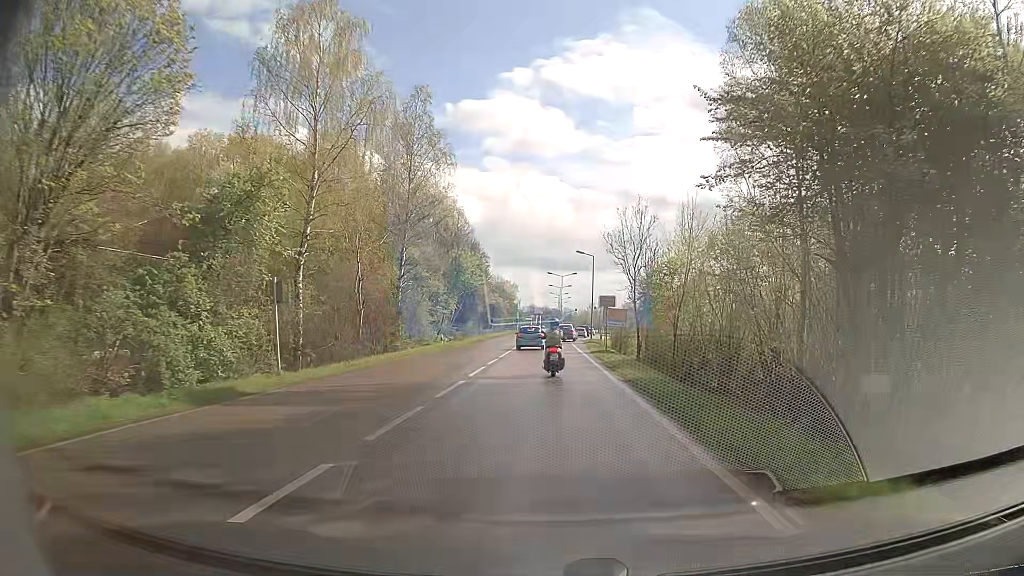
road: secondary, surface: asphalt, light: Day
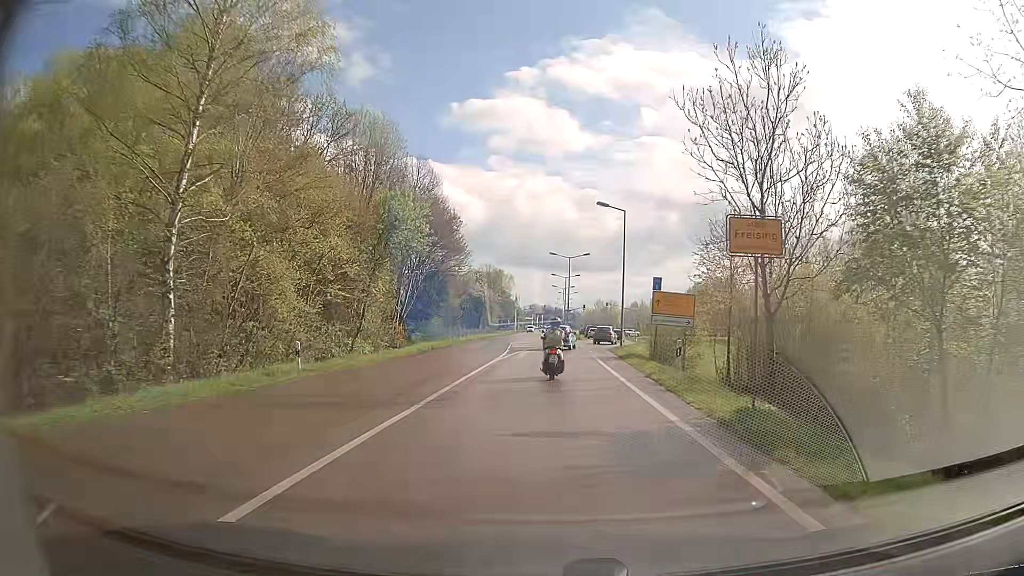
(0.0, +27.5) m; 0°
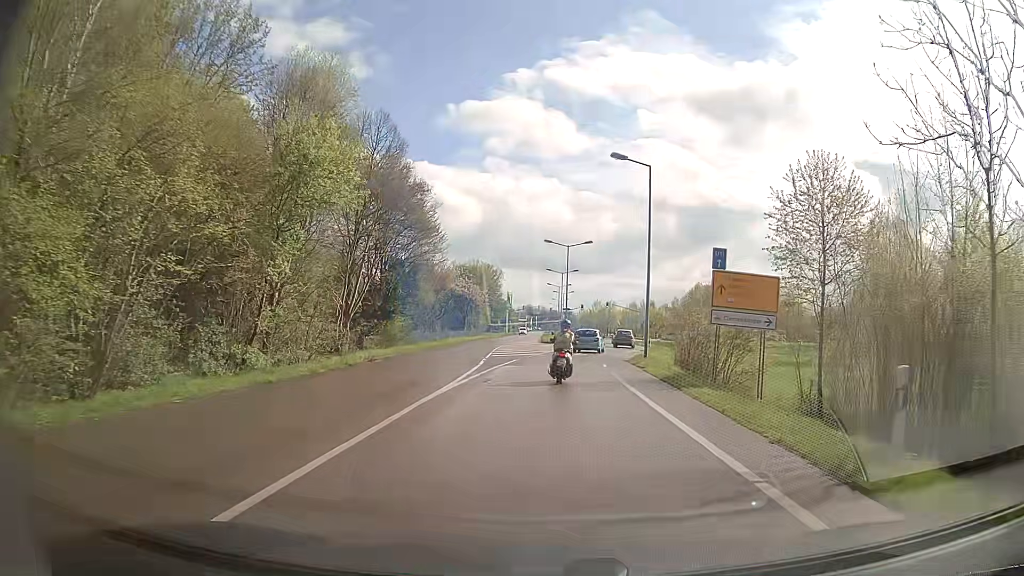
(0.0, +12.7) m; 0°
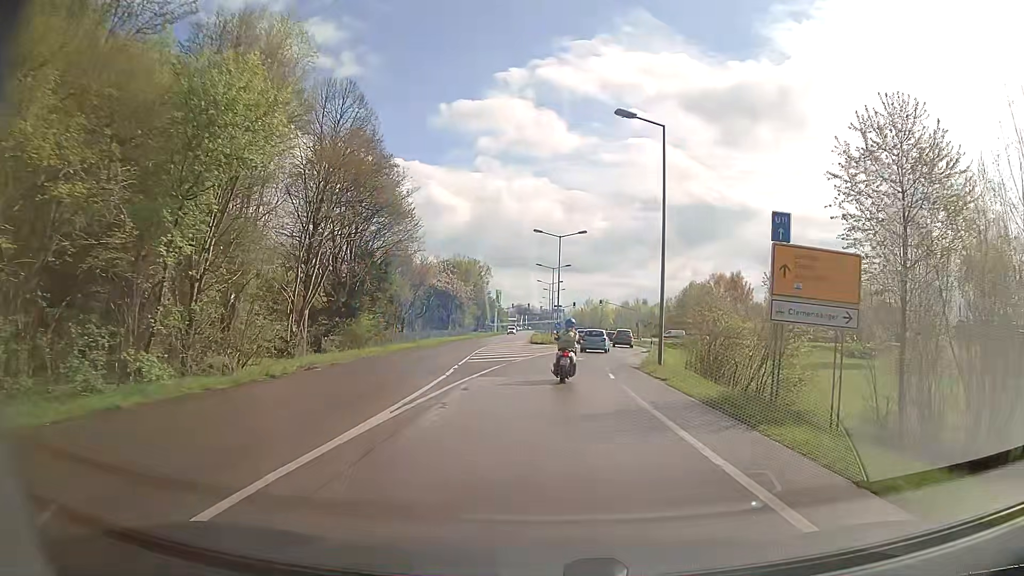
(+0.1, +6.2) m; +1°
(0, +10) (+1, +20) (+1, +30) (+3, +40) (+4, +50) (+5, +60) (+6, +70) (+6, +80) (+6, +90) (+6, +100) m
